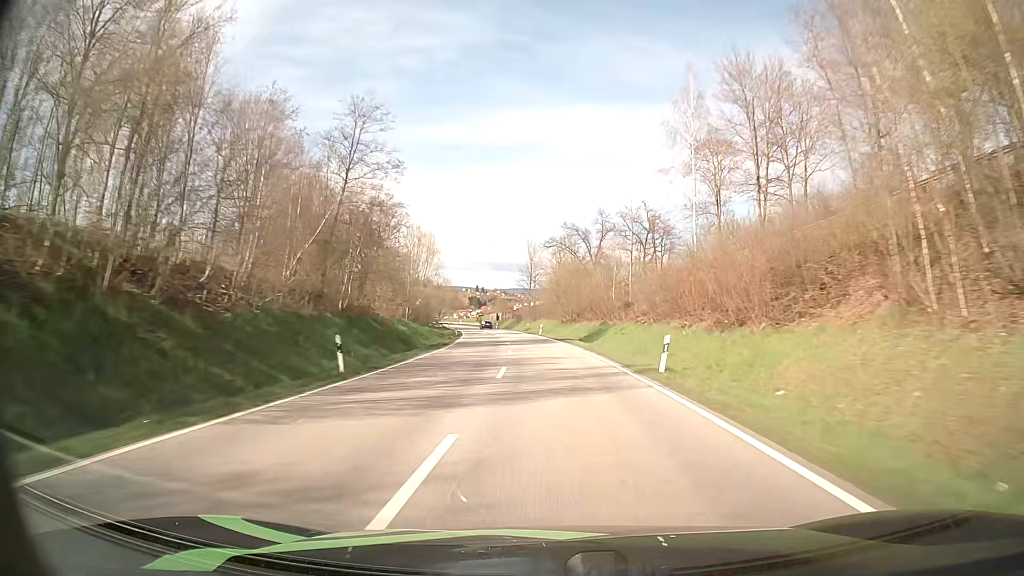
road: secondary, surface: asphalt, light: Day
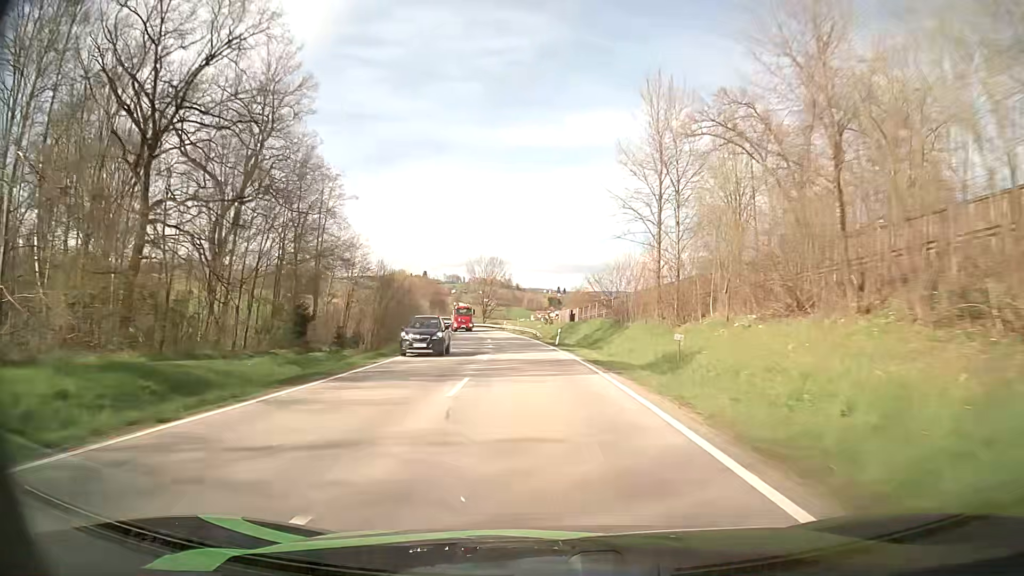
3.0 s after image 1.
(-4.3, +75.7) m; -7°
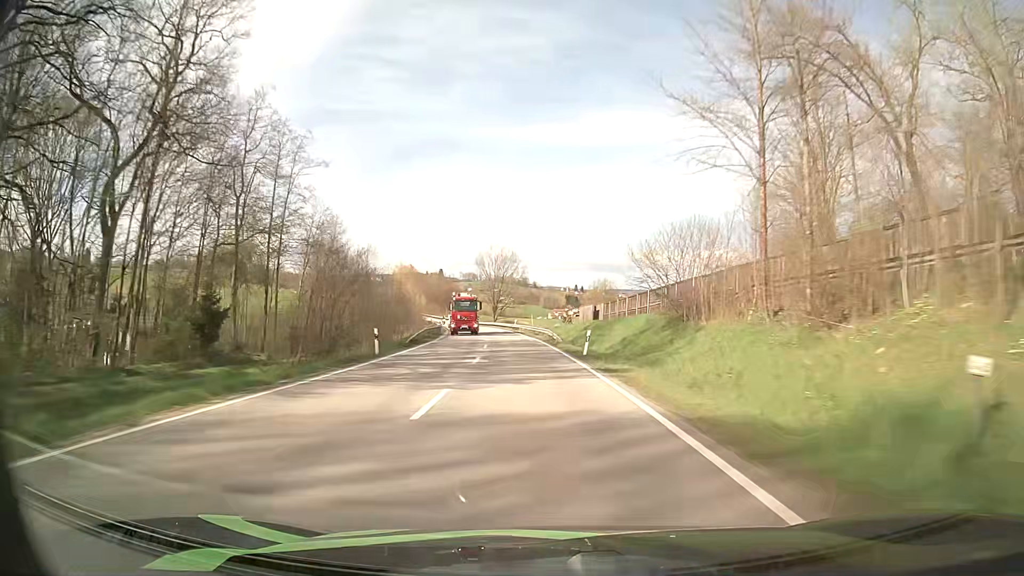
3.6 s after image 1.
(-0.2, +15.2) m; -1°
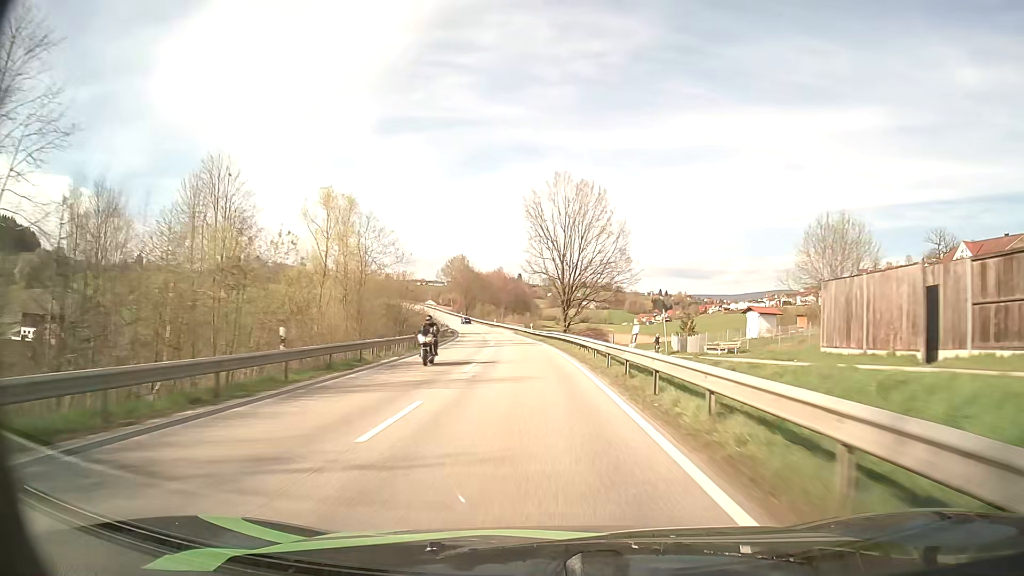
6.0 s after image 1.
(-3.8, +61.7) m; -7°
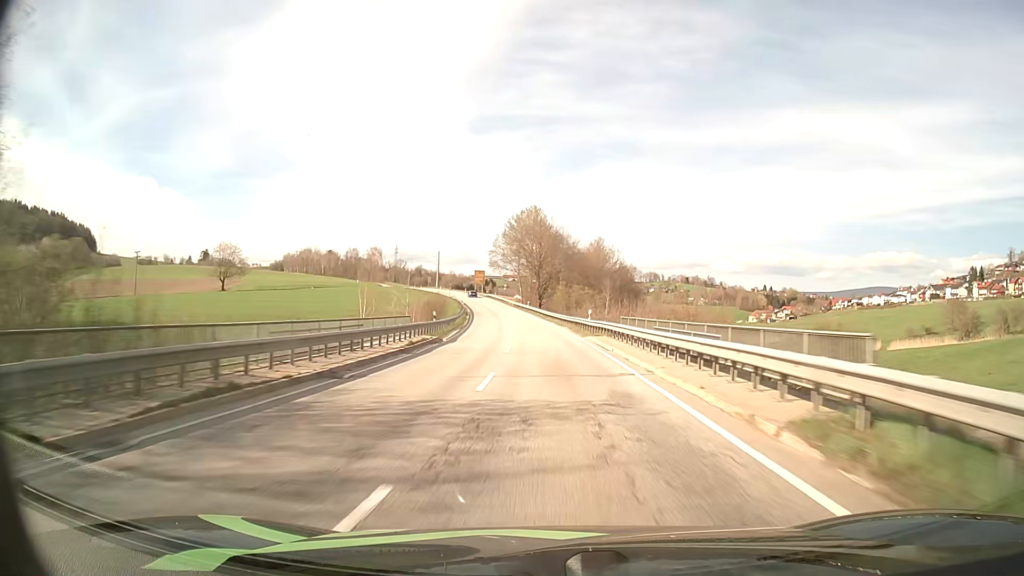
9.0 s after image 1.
(-5.8, +79.1) m; -8°
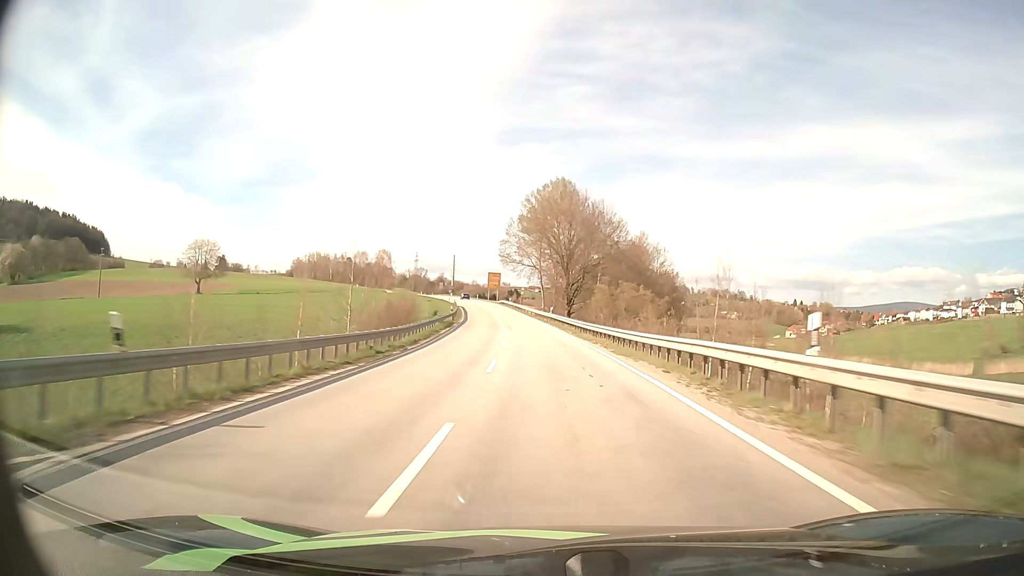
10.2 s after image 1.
(-0.7, +31.9) m; -3°
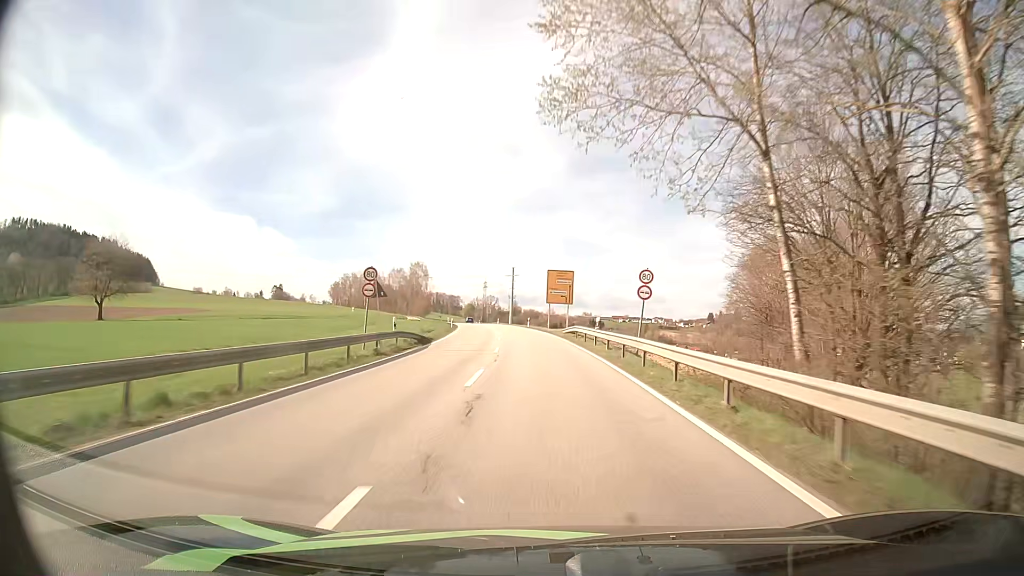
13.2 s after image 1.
(-4.3, +74.7) m; -7°
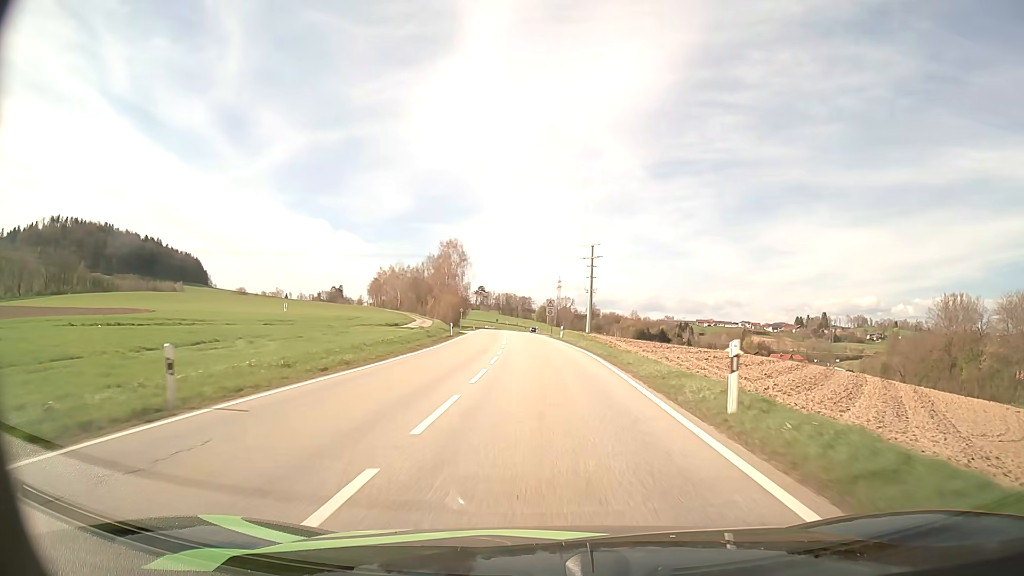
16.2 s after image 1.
(-3.5, +64.7) m; -6°
(0, +10) (0, +20) (-1, +30) (-1, +40) (-2, +50) (-3, +60) (-3, +70) (-4, +80) (-5, +90) (-5, +100) m
